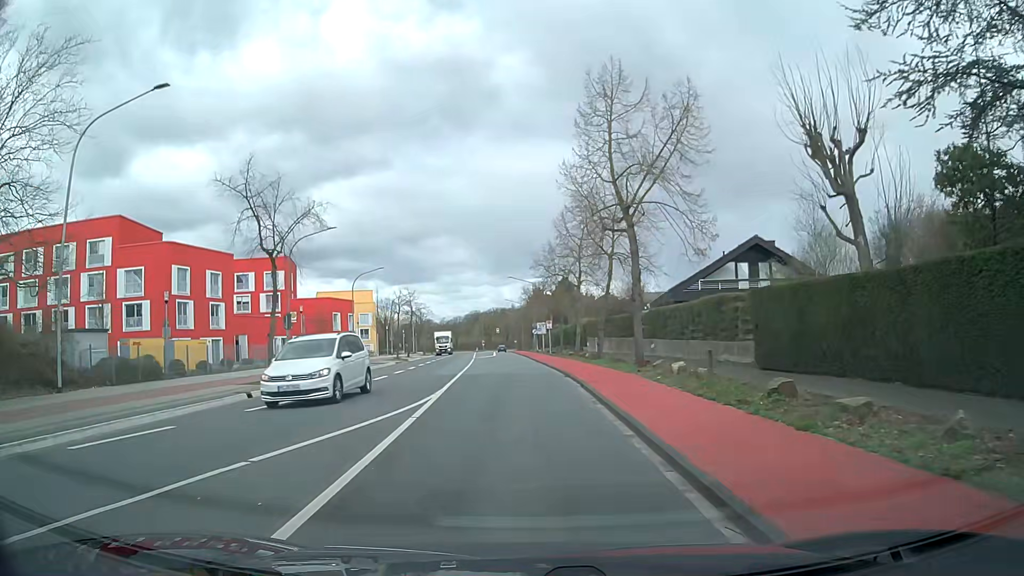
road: tertiary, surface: asphalt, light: Day
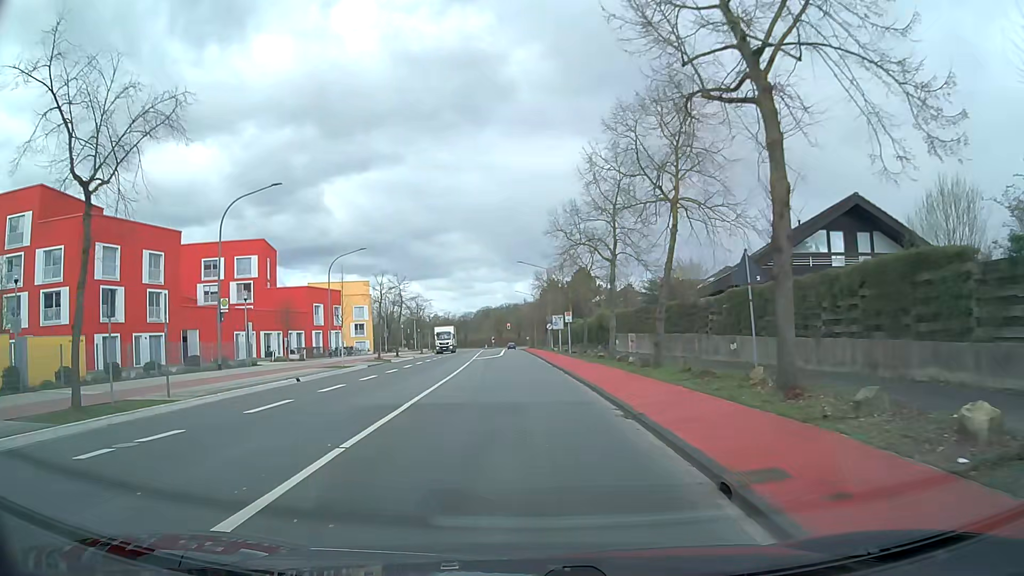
(-0.2, +13.4) m; -2°
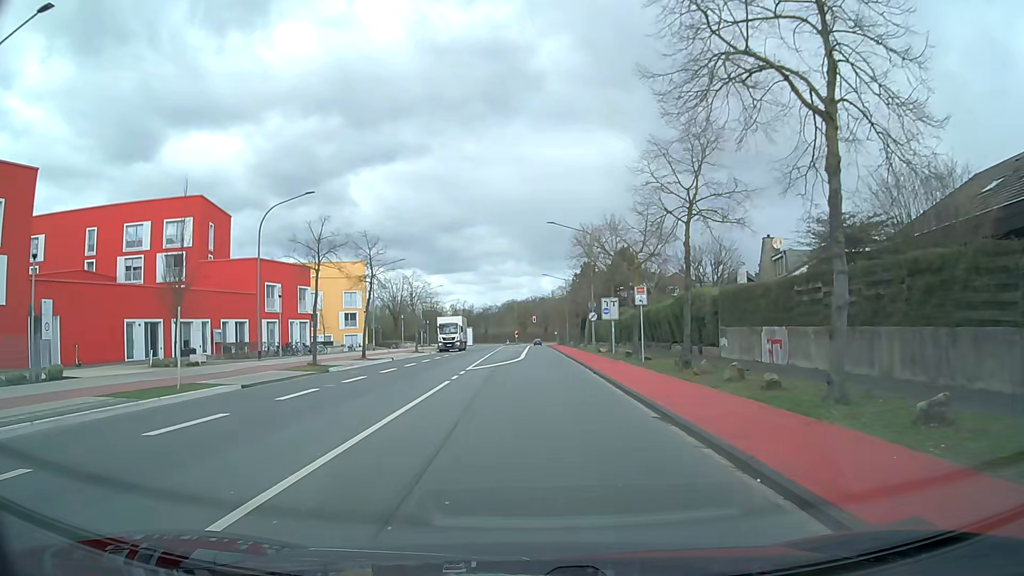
(-0.5, +22.4) m; -2°
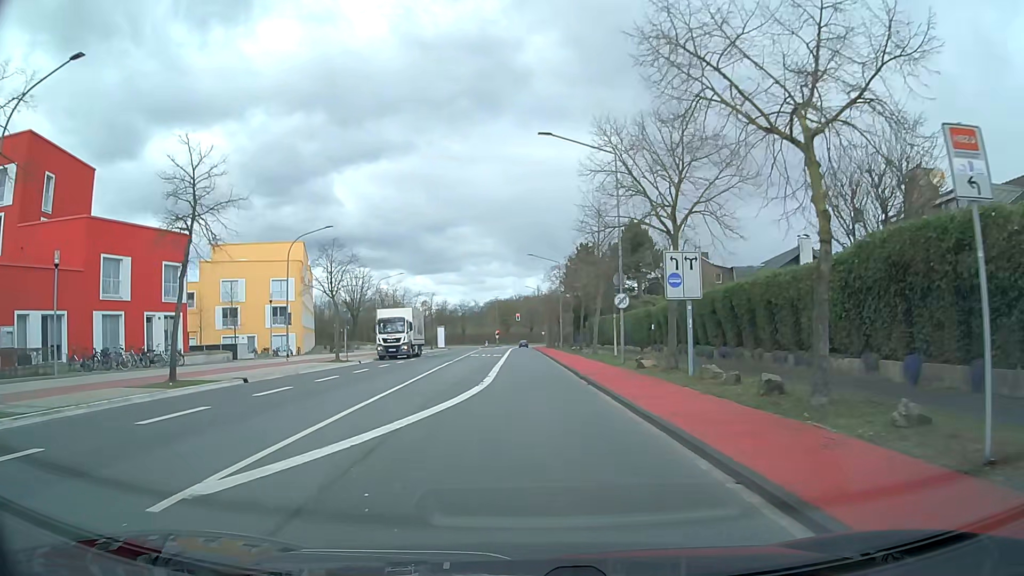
(+0.2, +22.6) m; +1°
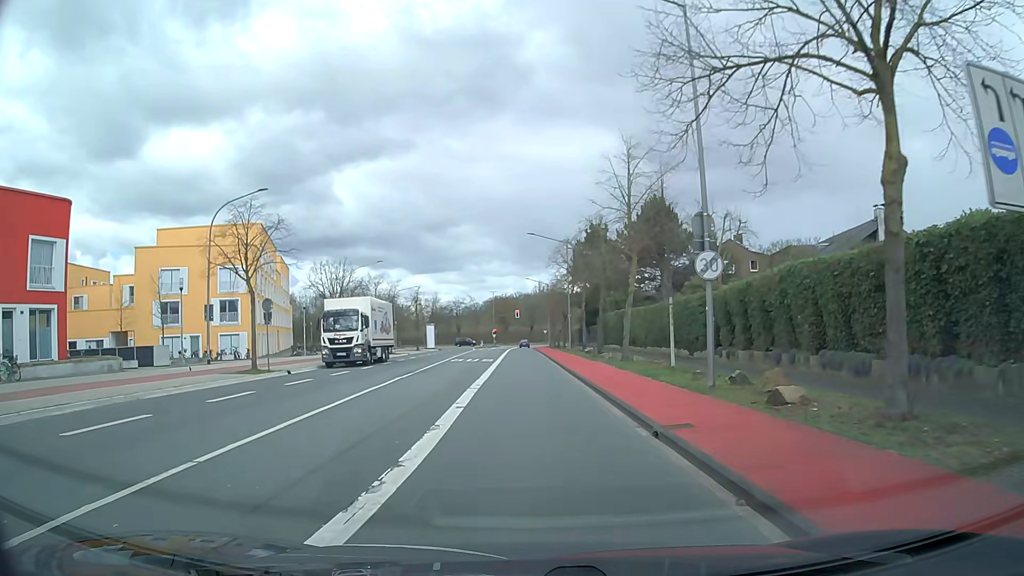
(0.0, +13.5) m; 0°
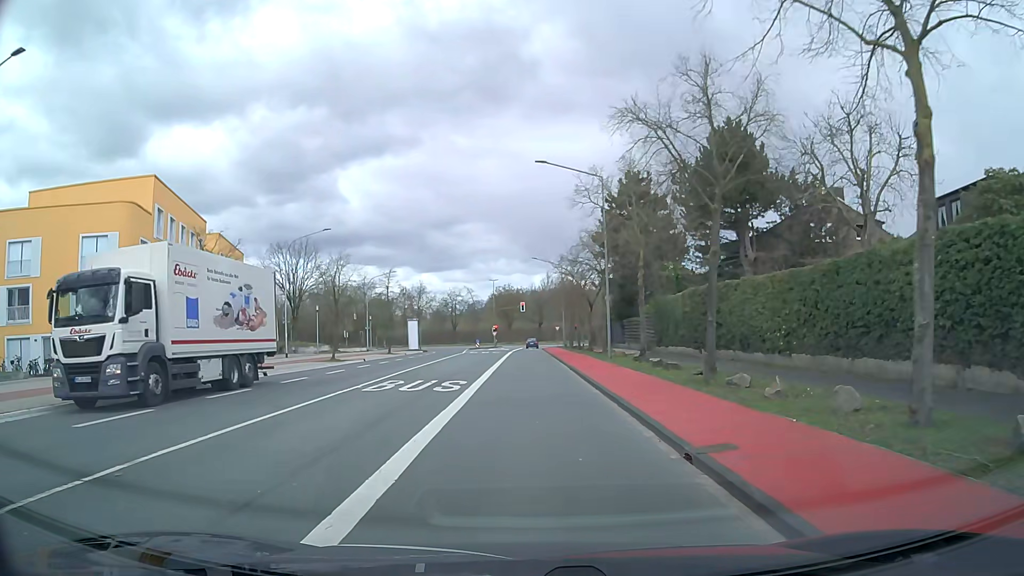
(-0.1, +22.6) m; 0°
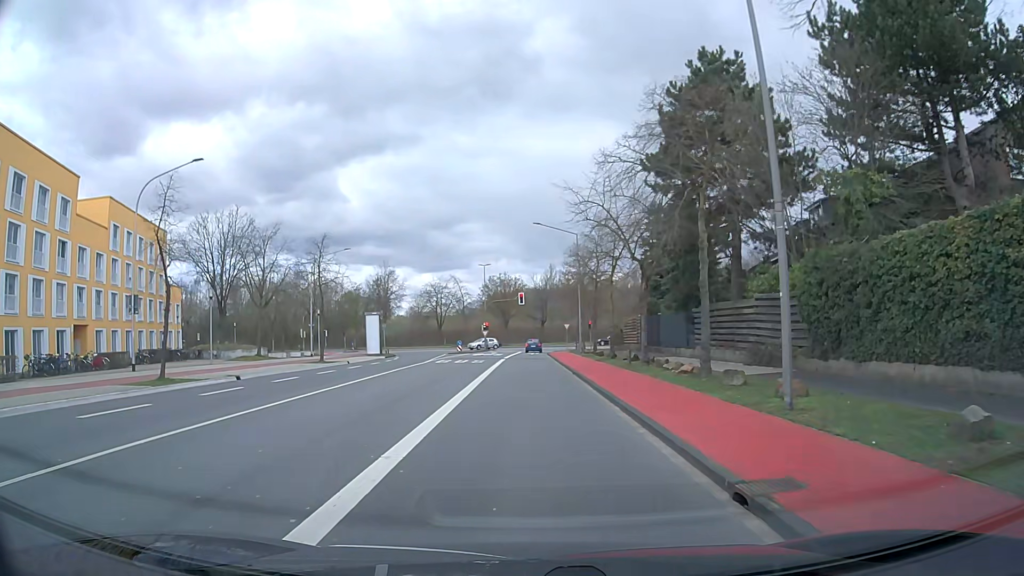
(0.0, +22.7) m; 0°
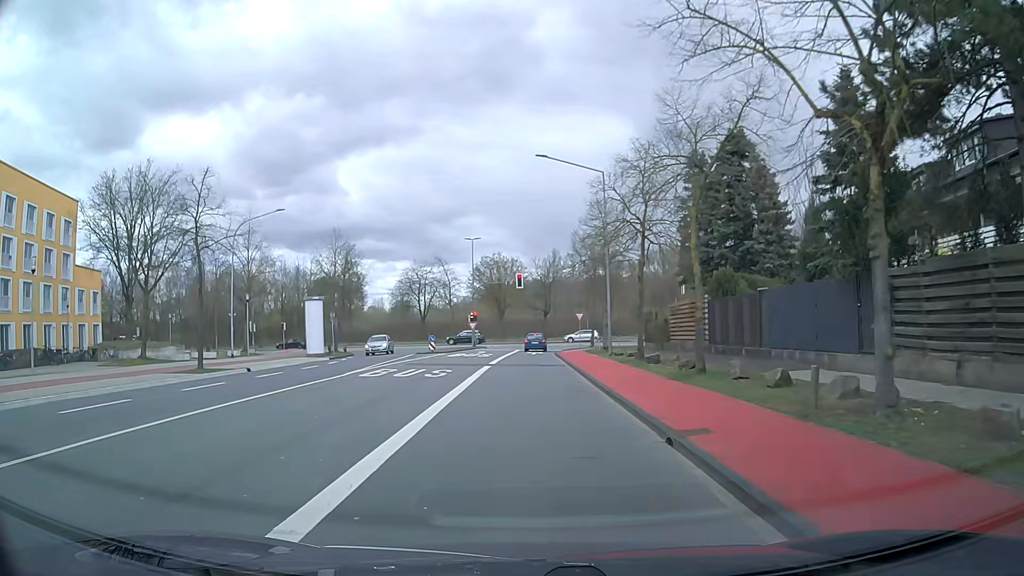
(+0.1, +17.8) m; 0°
(0, +10) (0, +20) (0, +30) (0, +40) (+1, +50) (+1, +60) (-1, +70) (-7, +77) (-16, +81) (-26, +83) m
